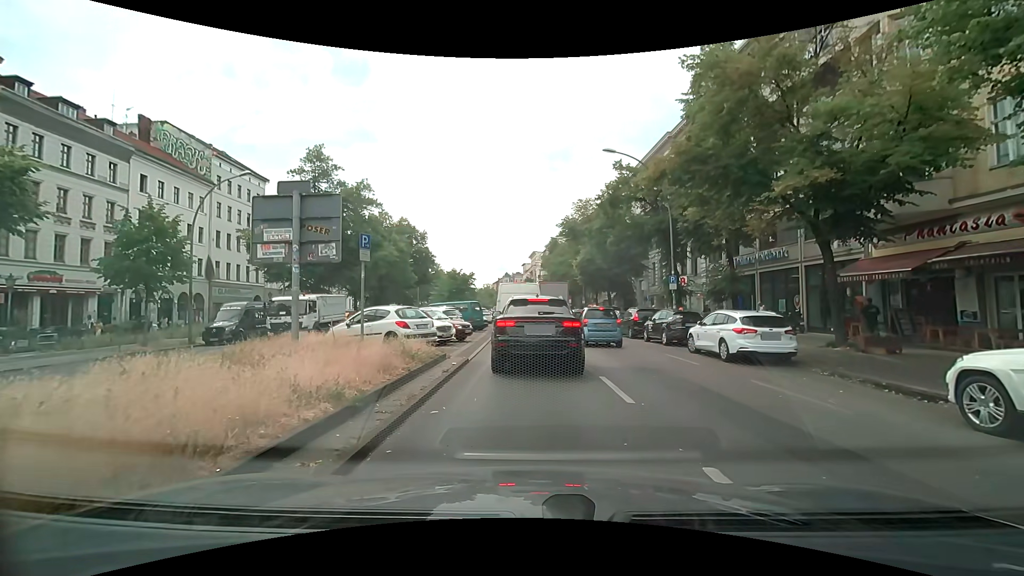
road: primary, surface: asphalt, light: Day
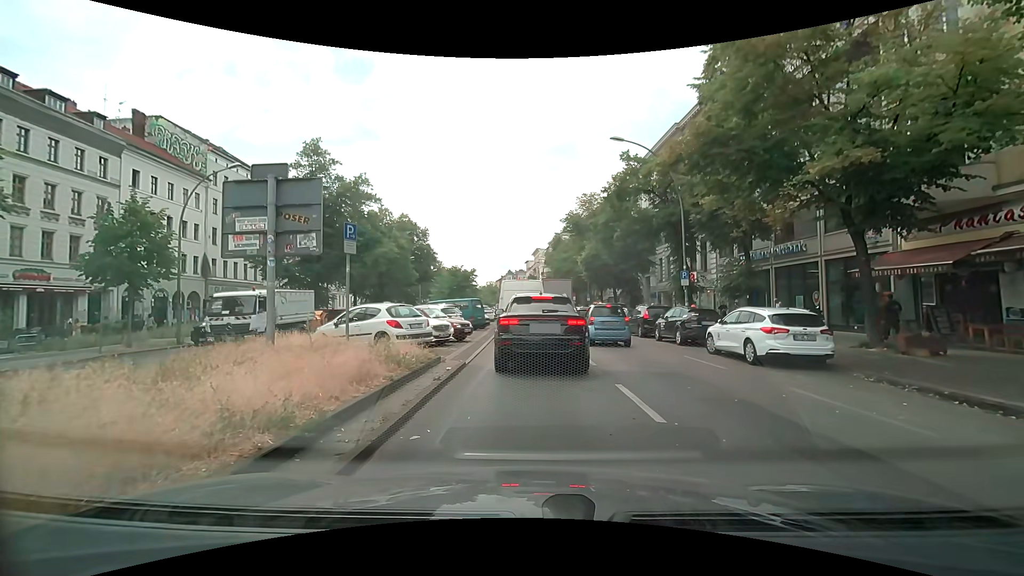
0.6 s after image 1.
(0.0, +1.4) m; +1°
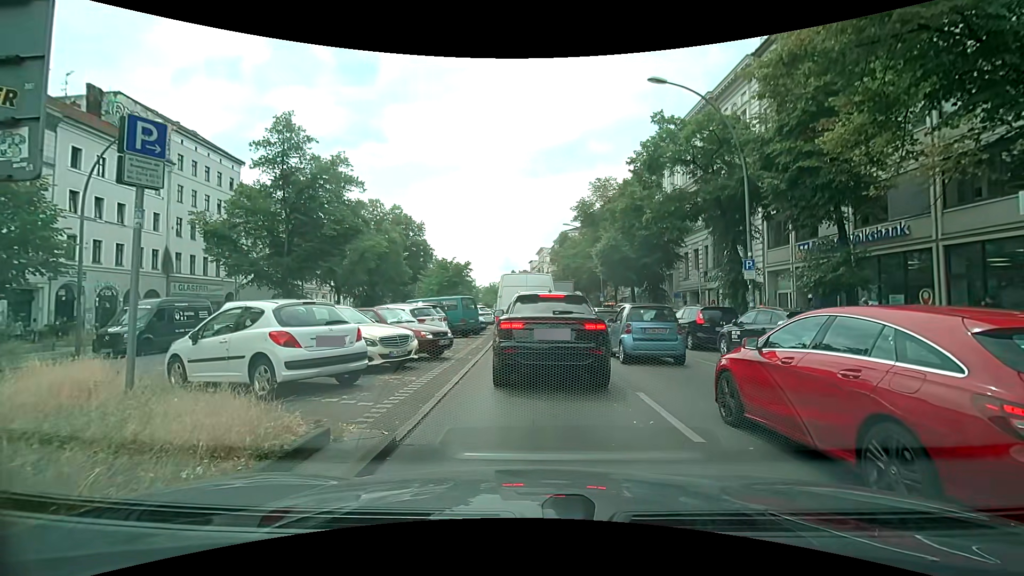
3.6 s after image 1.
(-0.2, +6.7) m; -1°
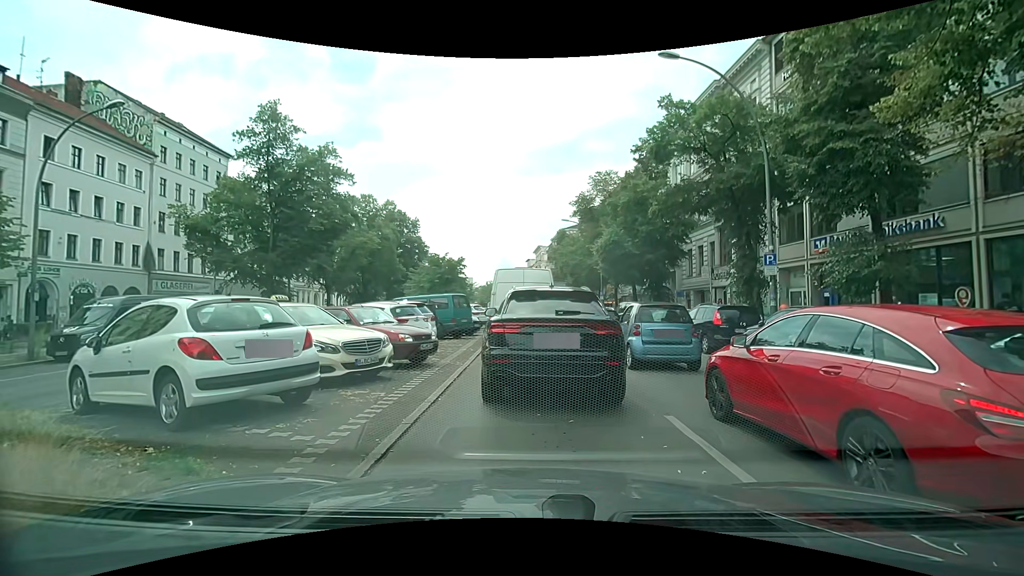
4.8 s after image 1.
(0.0, +1.7) m; 0°
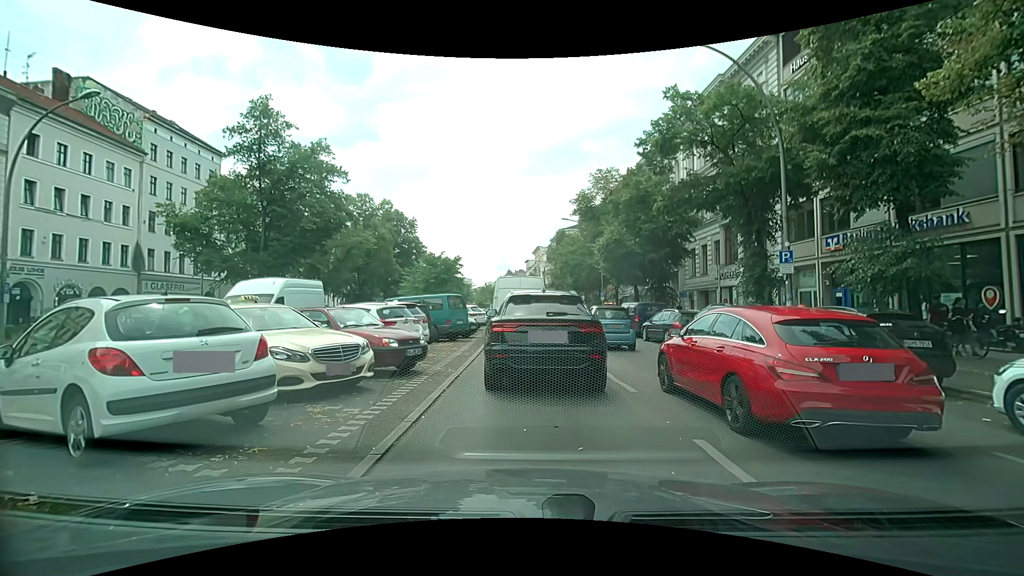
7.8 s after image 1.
(0.0, +1.2) m; 0°
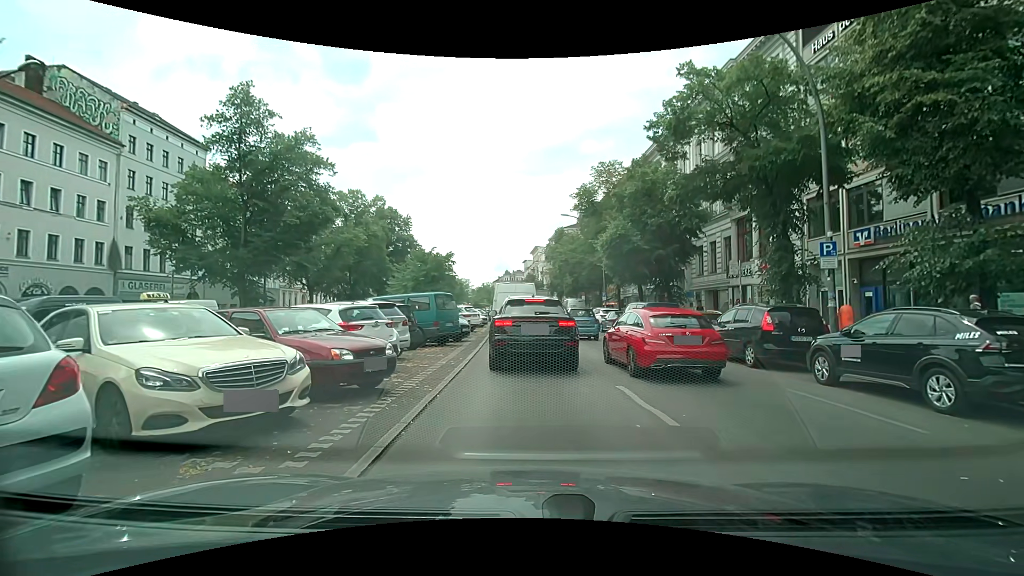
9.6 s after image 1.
(0.0, +2.5) m; 0°
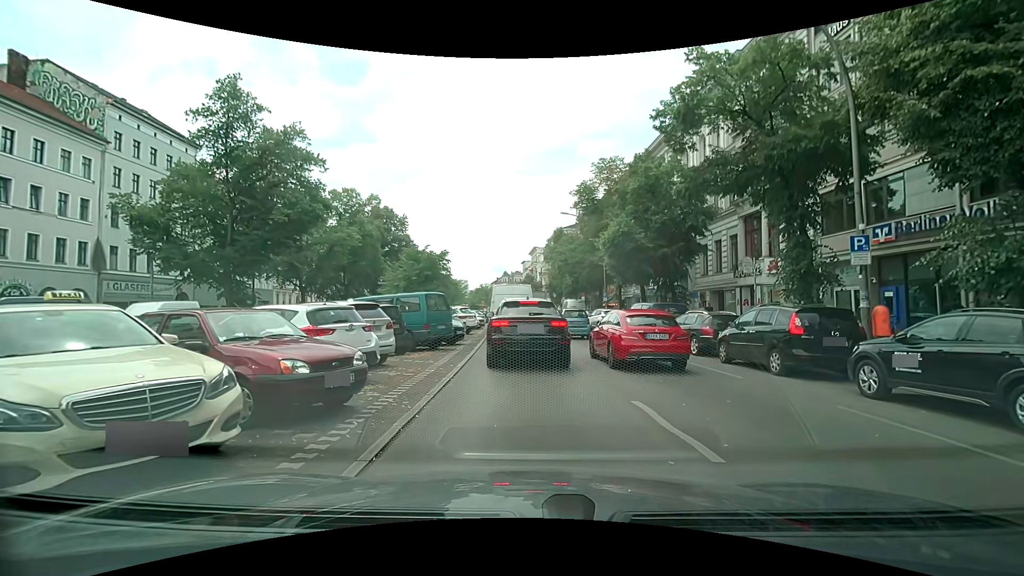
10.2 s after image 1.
(0.0, +1.5) m; +1°
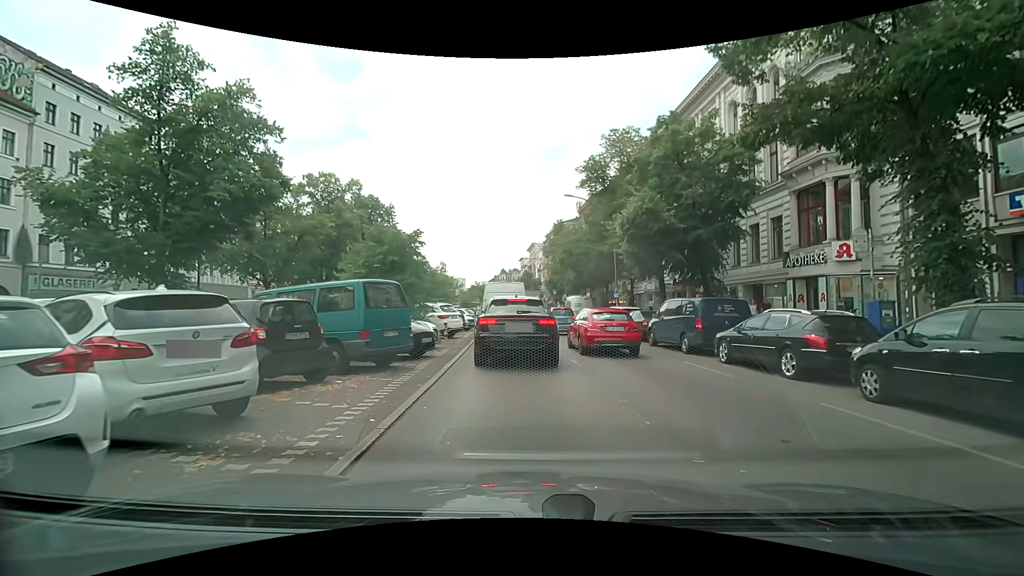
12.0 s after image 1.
(0.0, +6.3) m; 0°
